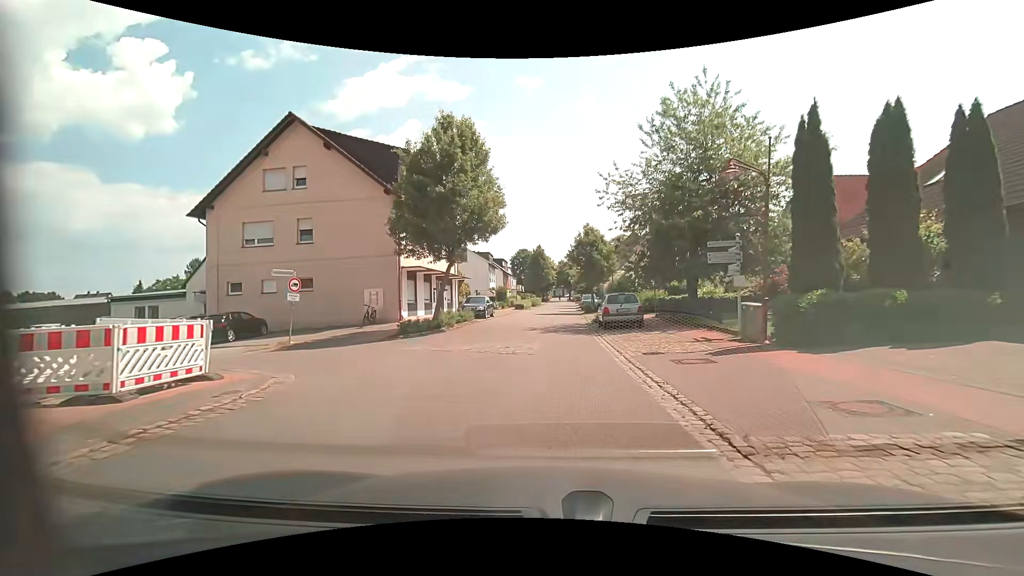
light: Day
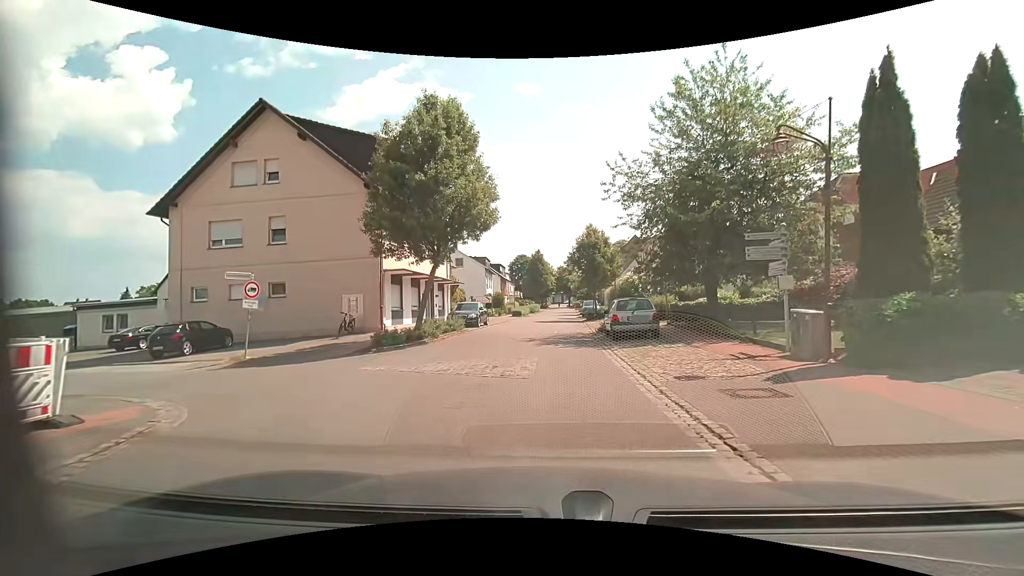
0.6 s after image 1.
(0.0, +2.9) m; -1°
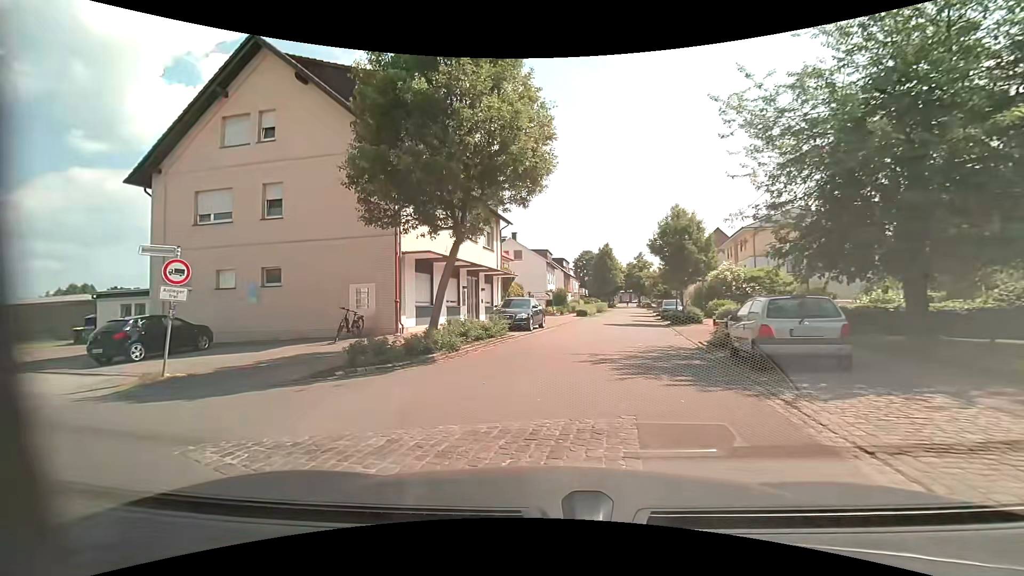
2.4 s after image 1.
(-0.1, +7.0) m; -6°
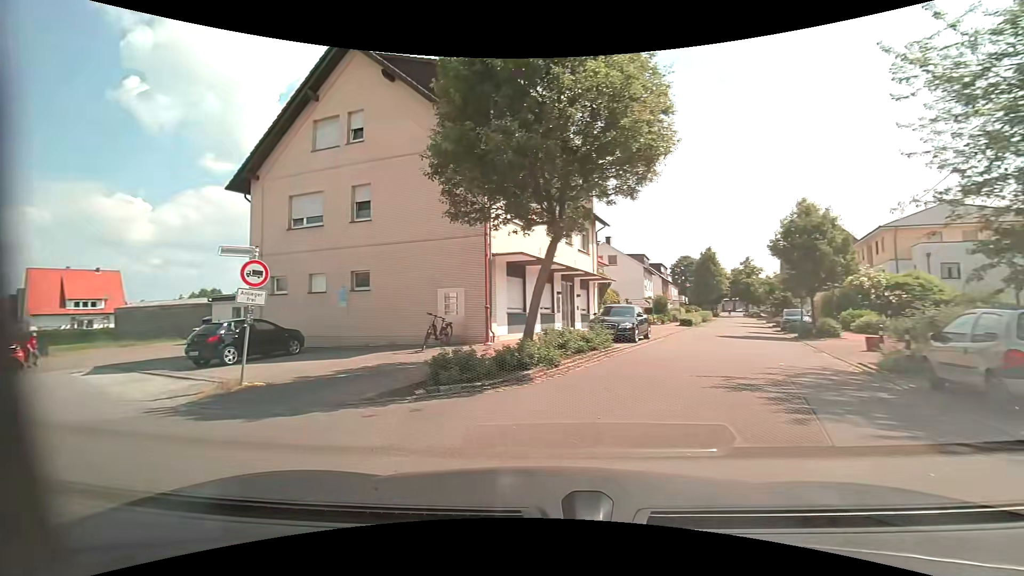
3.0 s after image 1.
(-0.1, +1.9) m; -11°
